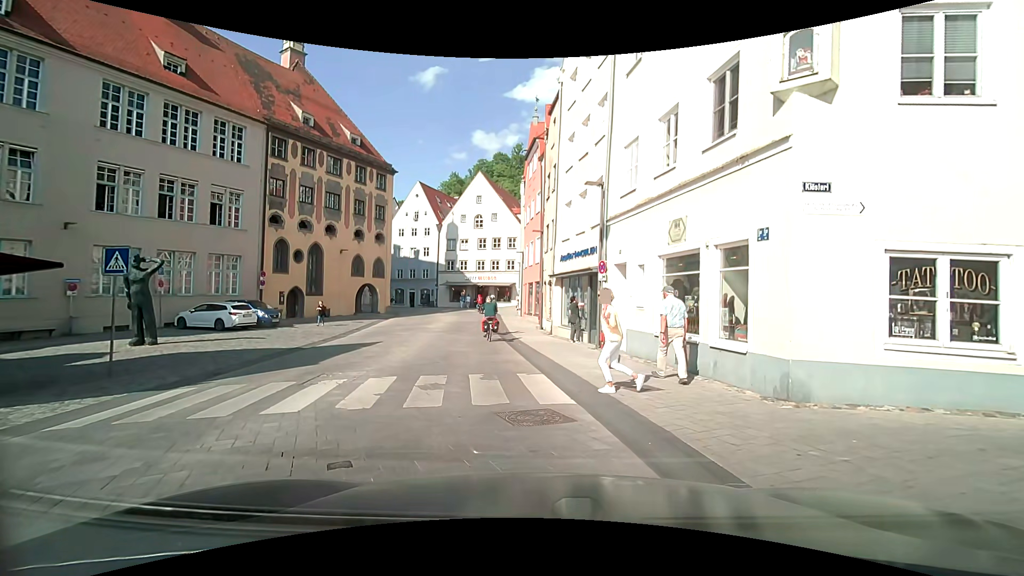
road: secondary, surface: asphalt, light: Day
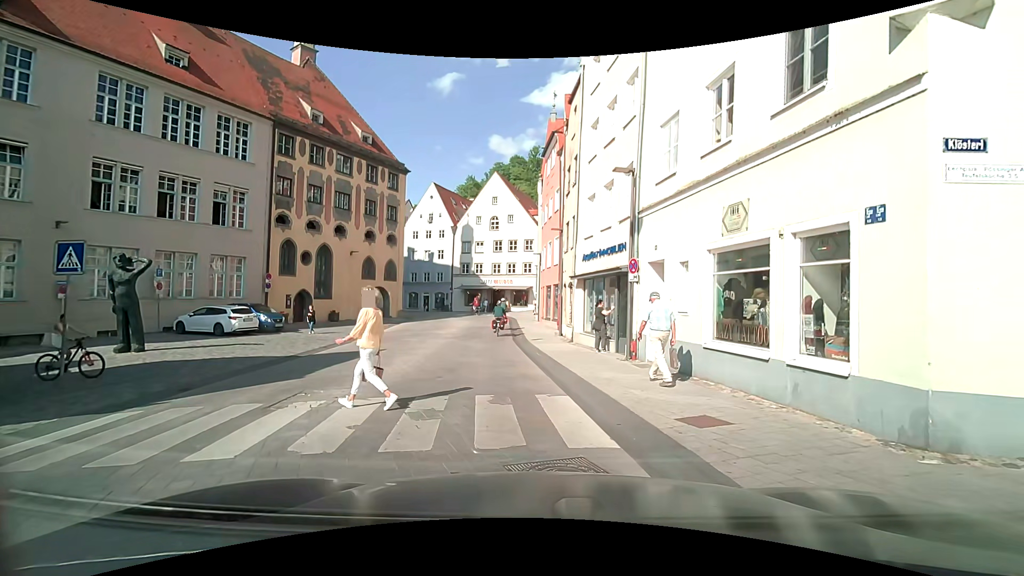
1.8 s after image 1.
(0.0, +1.9) m; 0°
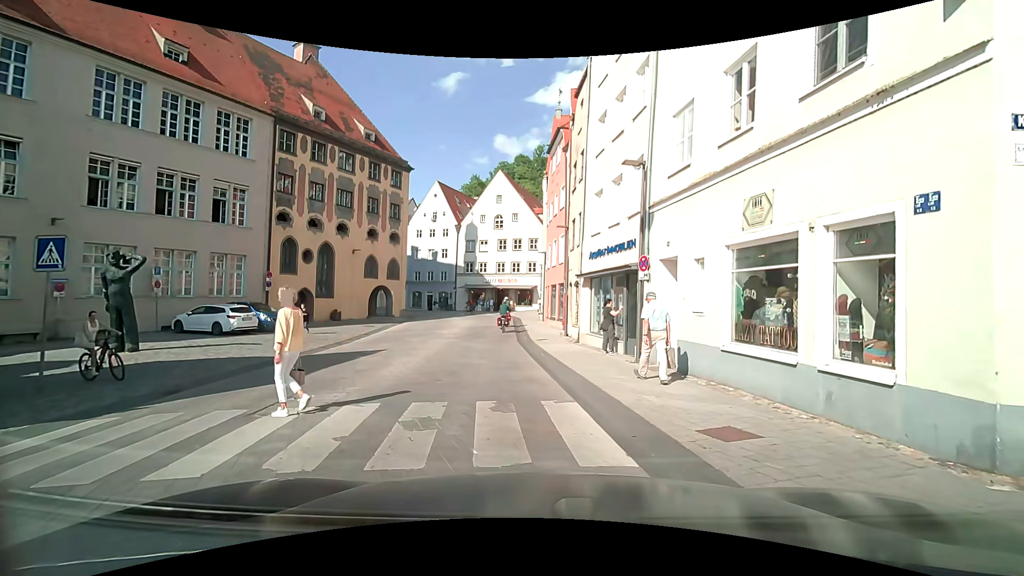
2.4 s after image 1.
(0.0, +0.5) m; 0°
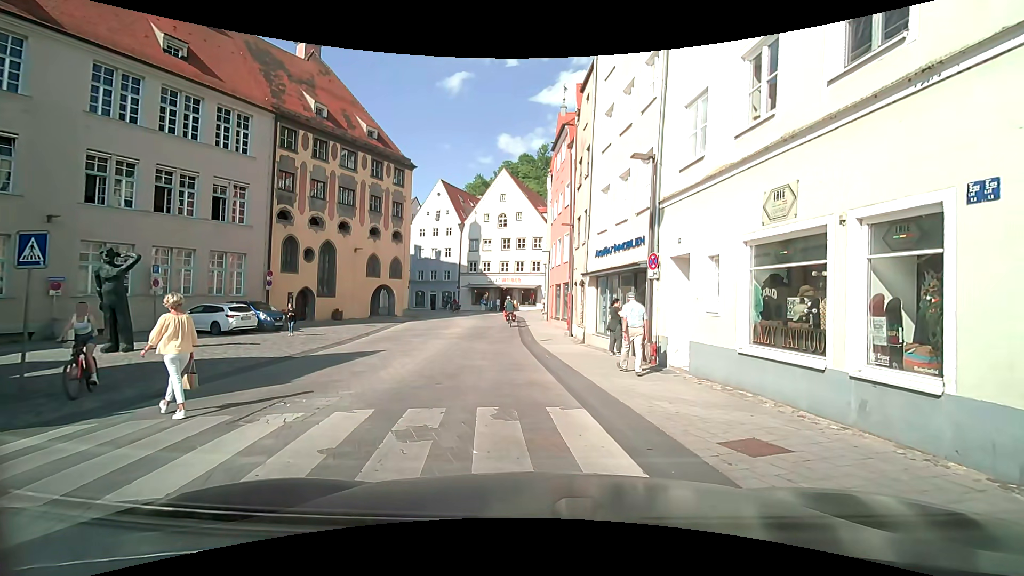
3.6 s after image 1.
(0.0, +0.5) m; 0°
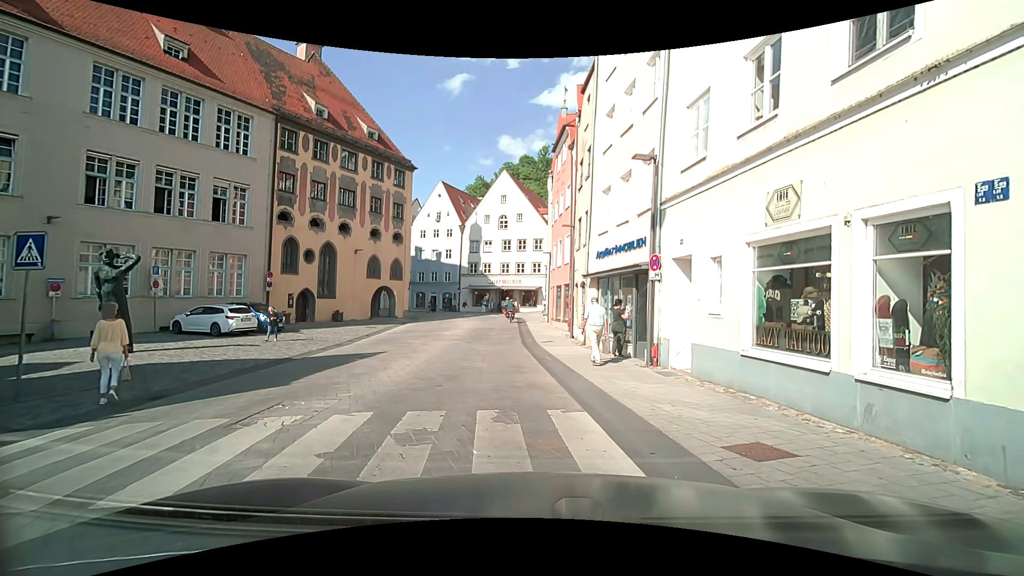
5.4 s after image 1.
(0.0, +0.1) m; 0°
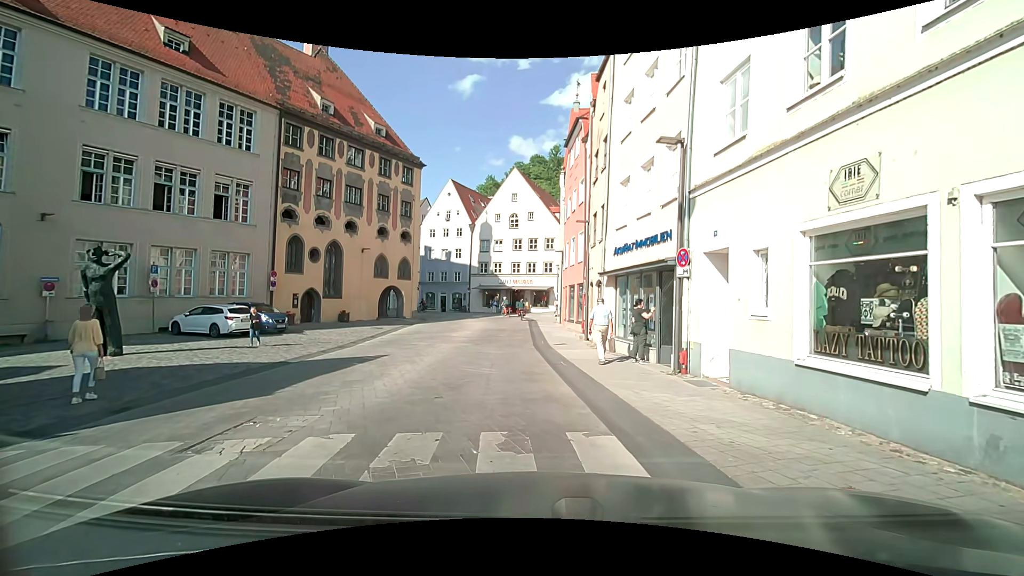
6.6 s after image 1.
(0.0, +1.3) m; -2°
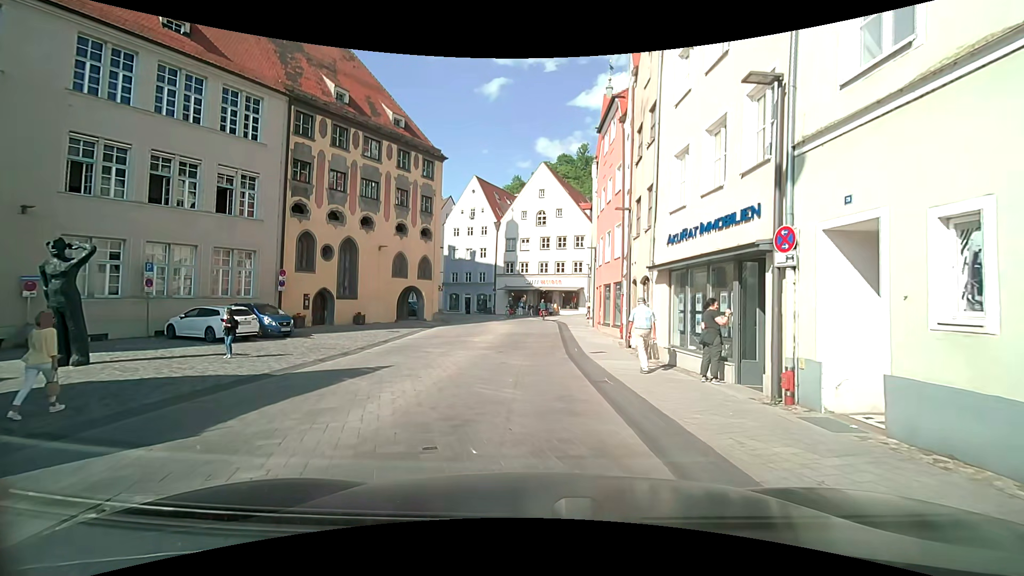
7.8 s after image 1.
(0.0, +3.0) m; 0°
